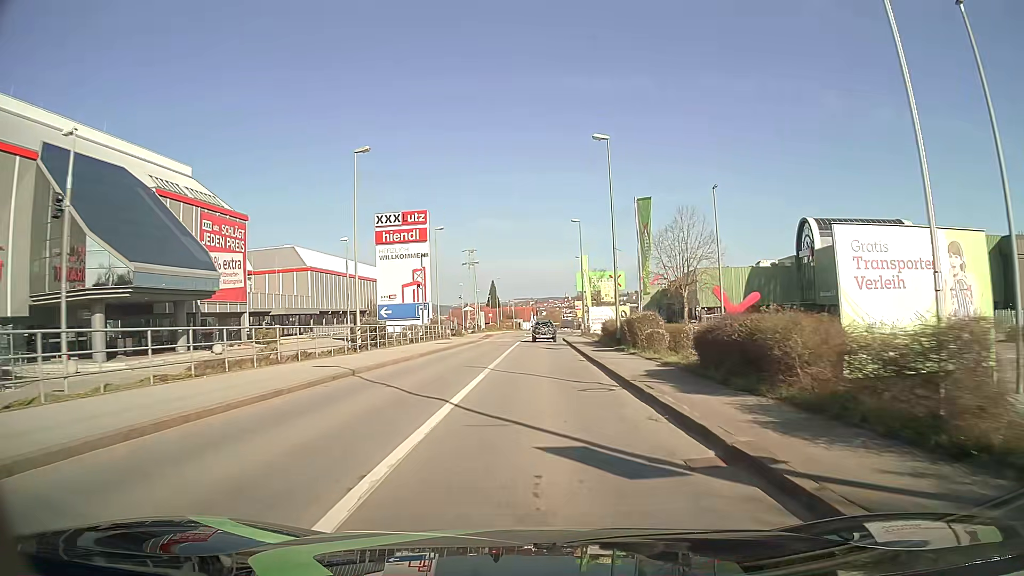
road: tertiary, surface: asphalt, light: Day
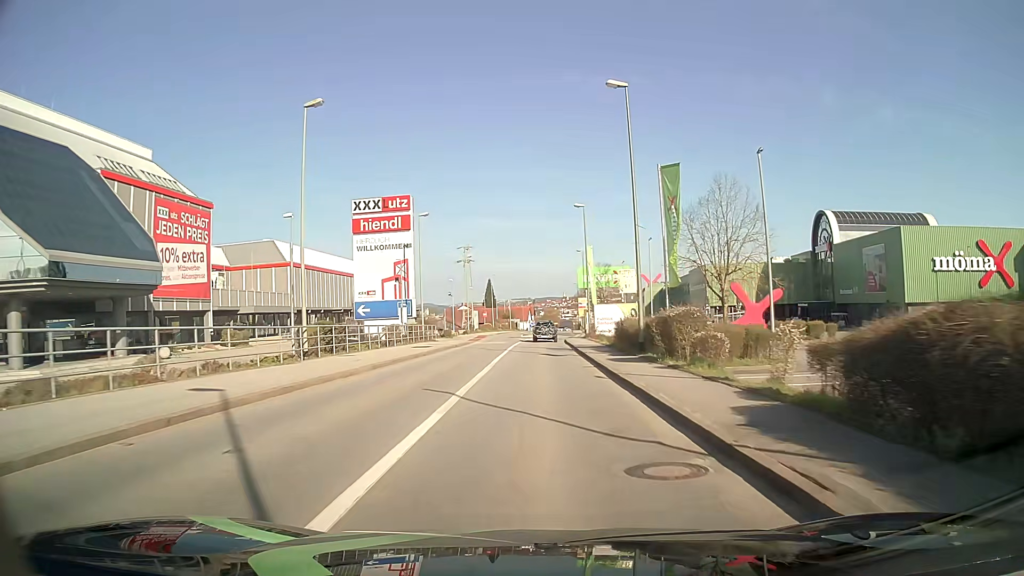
(0.0, +7.6) m; 0°
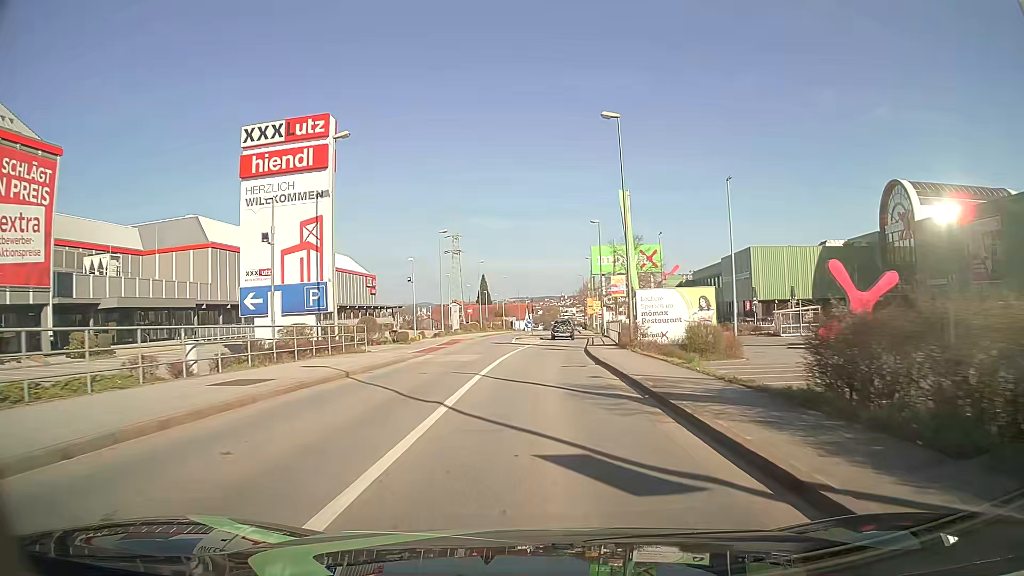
(0.0, +22.9) m; 0°
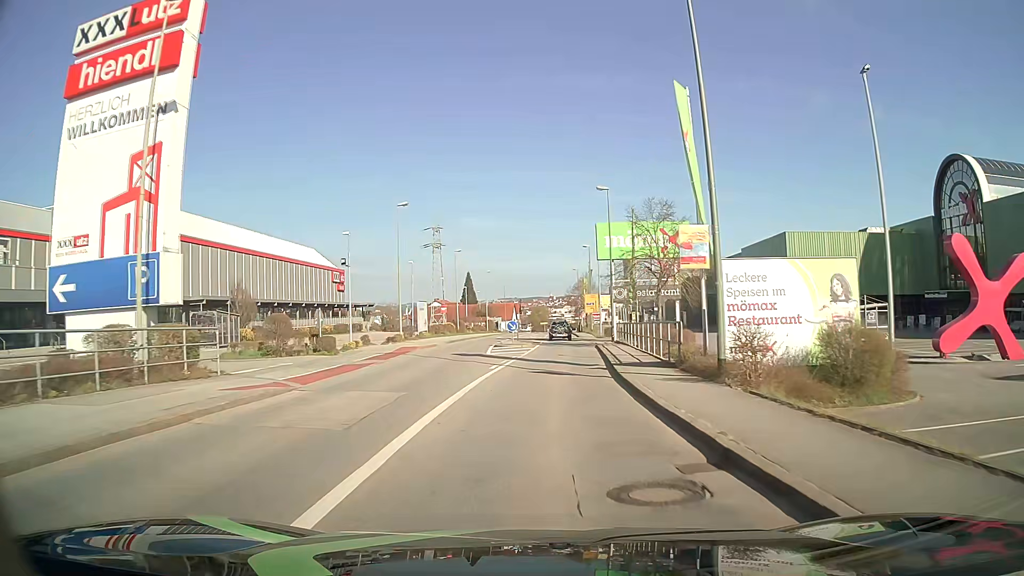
(+0.1, +15.2) m; +1°
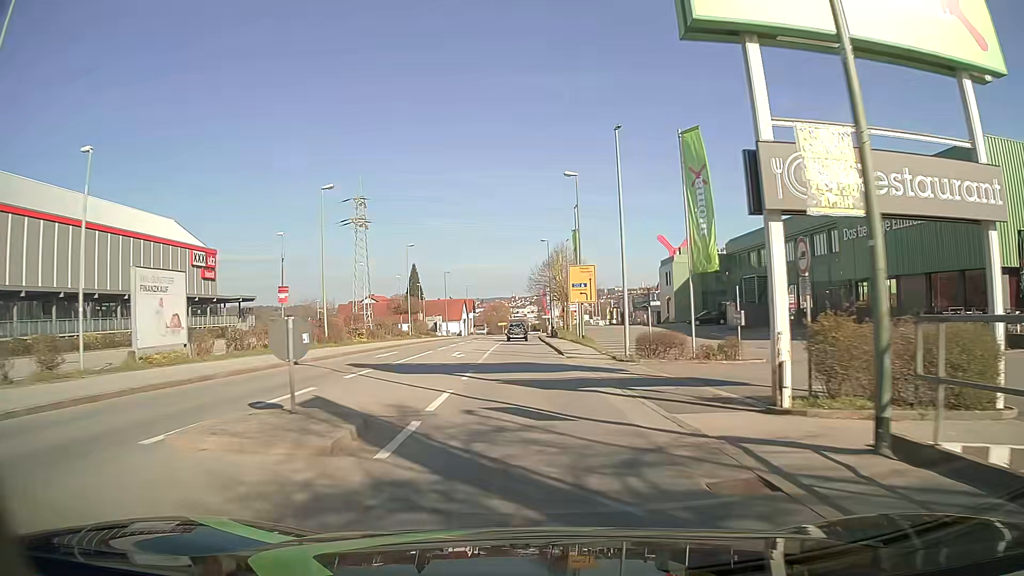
(+1.5, +38.0) m; +3°
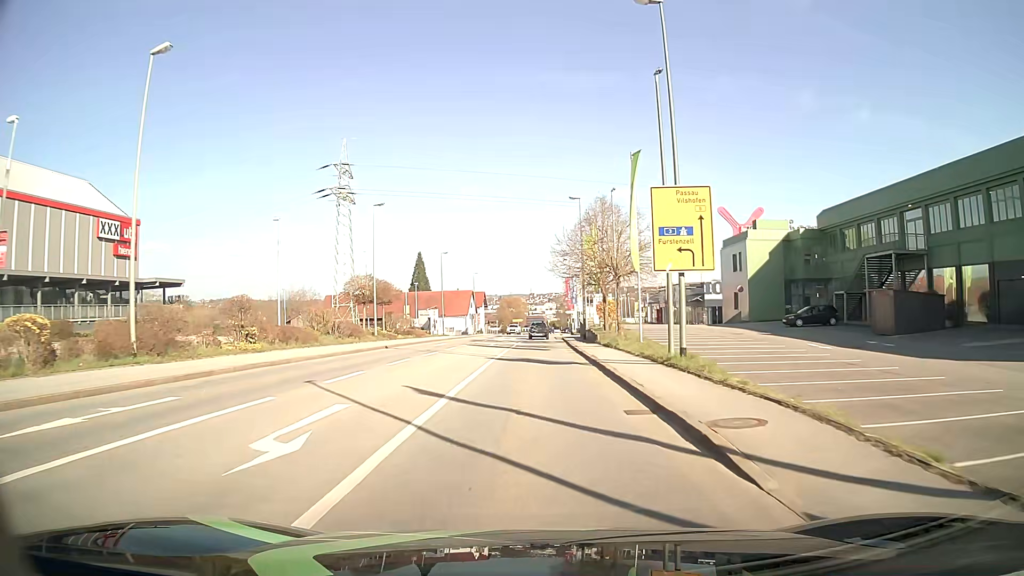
(-0.4, +22.9) m; -1°
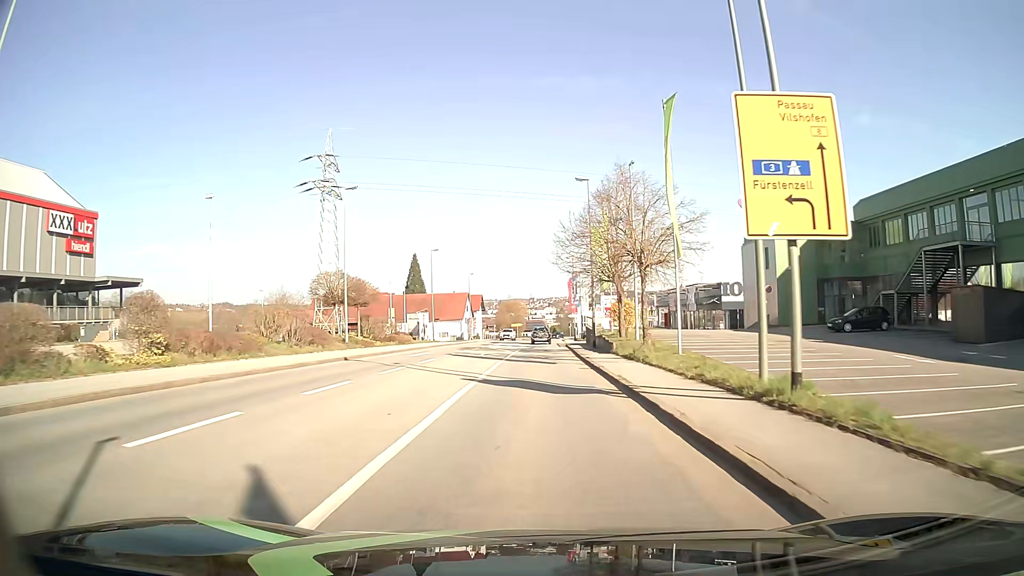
(0.0, +7.6) m; 0°
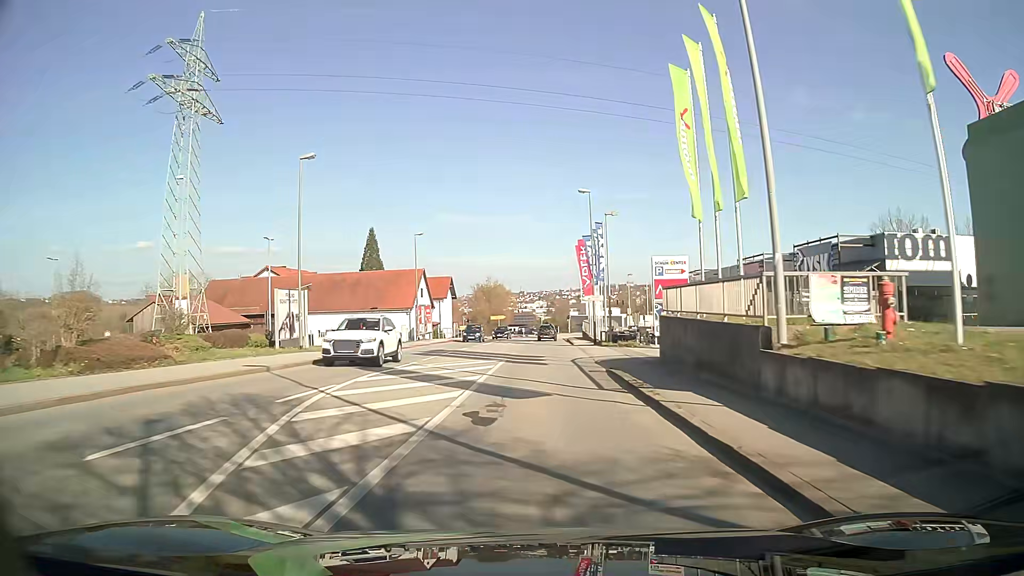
(+0.1, +38.3) m; 0°
(0, +10) (0, +20) (0, +30) (+1, +40) (+1, +50) (+1, +60) (+2, +70) (+2, +80) (+4, +90) (+7, +99) m
